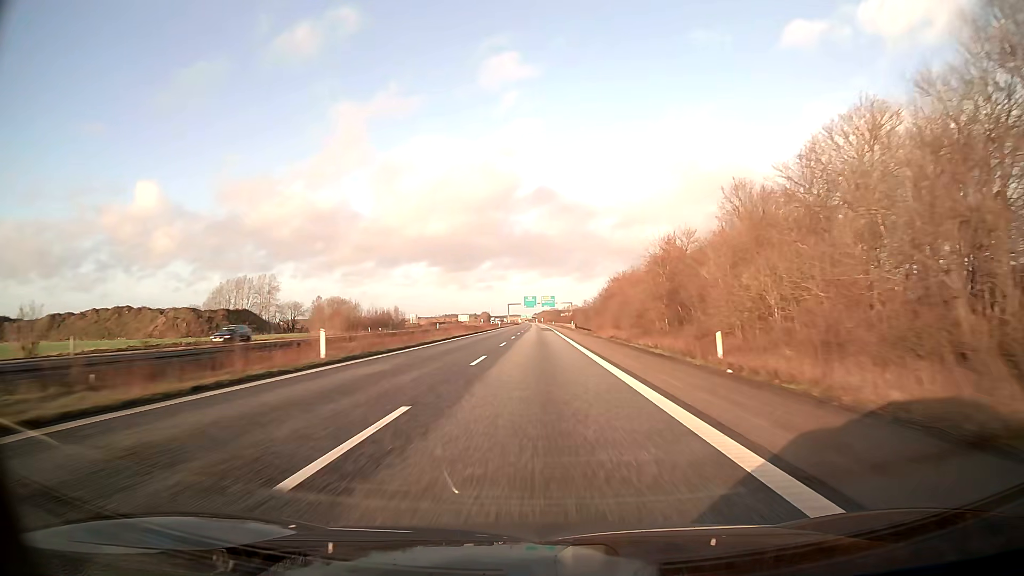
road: motorway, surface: asphalt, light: Day
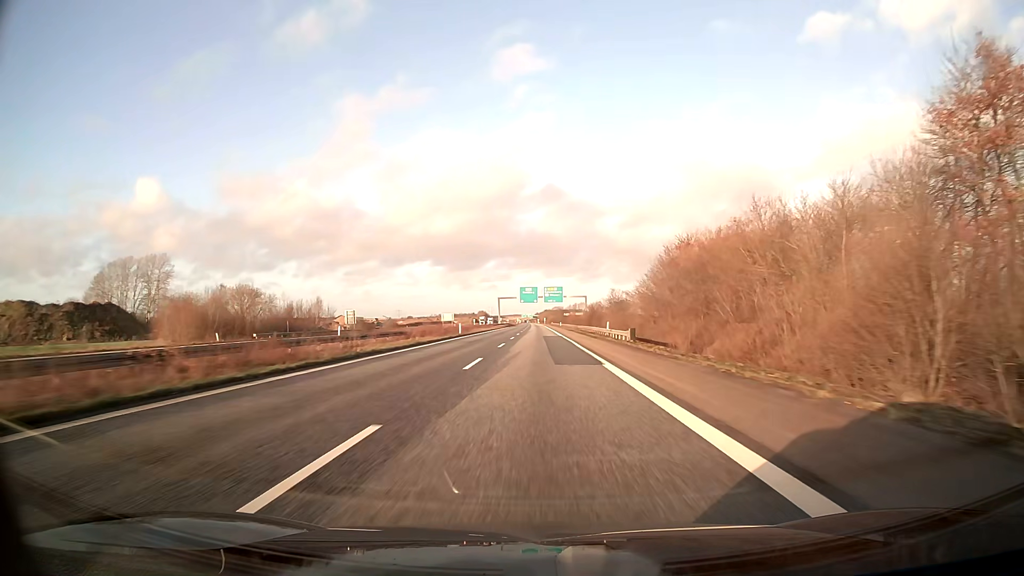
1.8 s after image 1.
(-0.1, +61.9) m; 0°
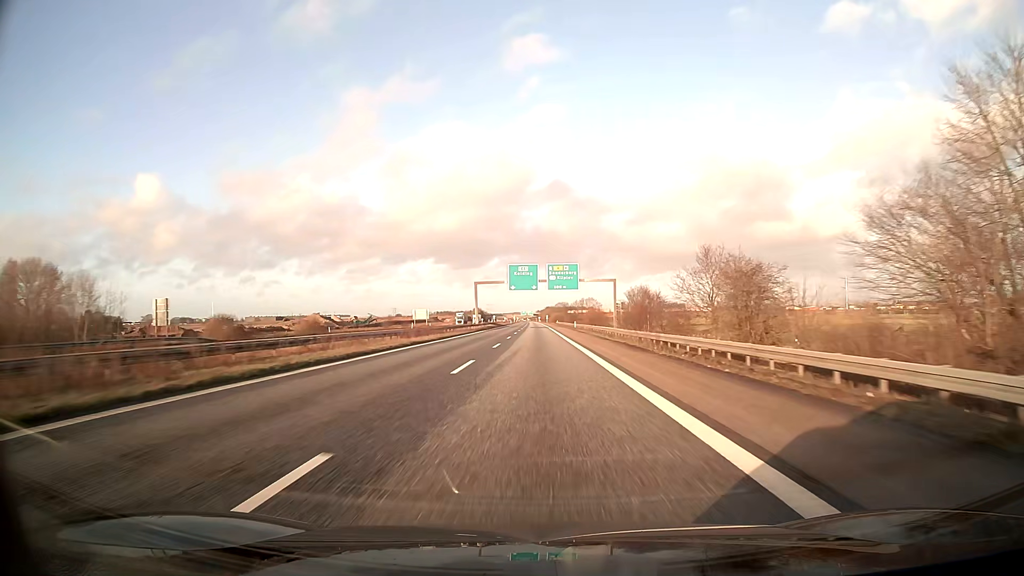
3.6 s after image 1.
(-0.1, +62.0) m; 0°
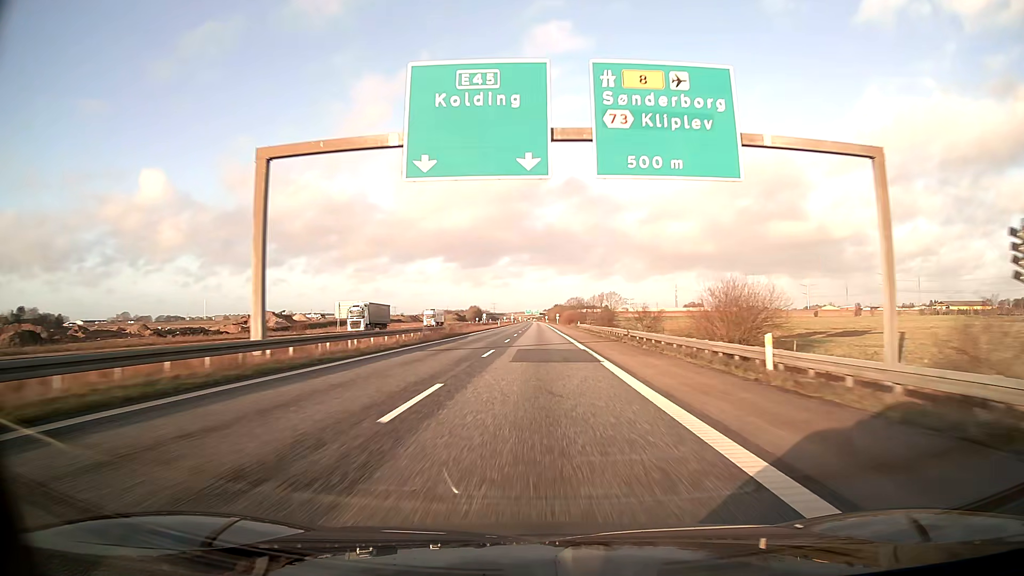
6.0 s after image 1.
(-0.4, +82.6) m; -1°
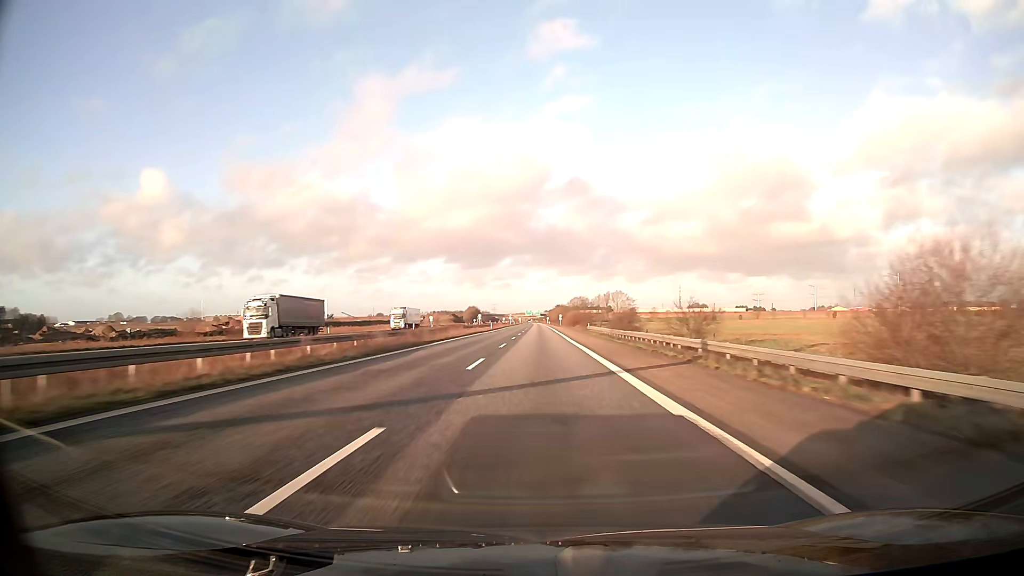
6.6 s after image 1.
(0.0, +20.6) m; 0°
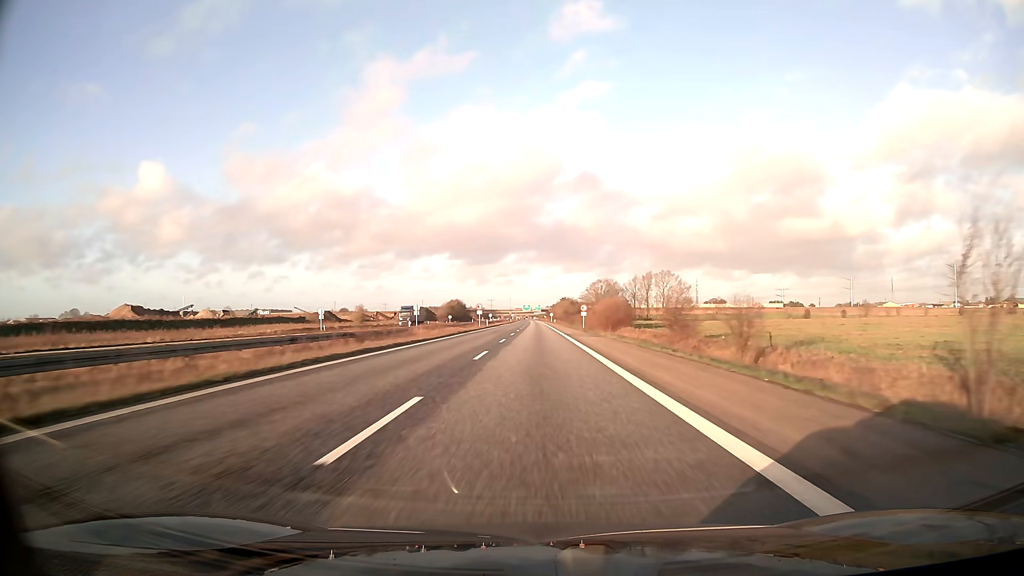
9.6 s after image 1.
(+0.1, +101.6) m; 0°
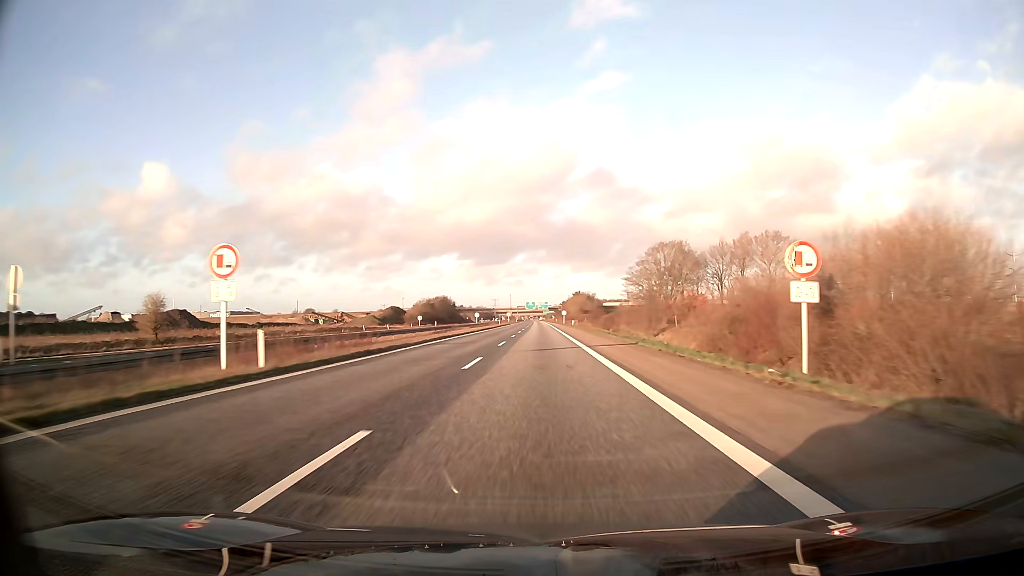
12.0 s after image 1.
(-0.1, +78.2) m; -1°
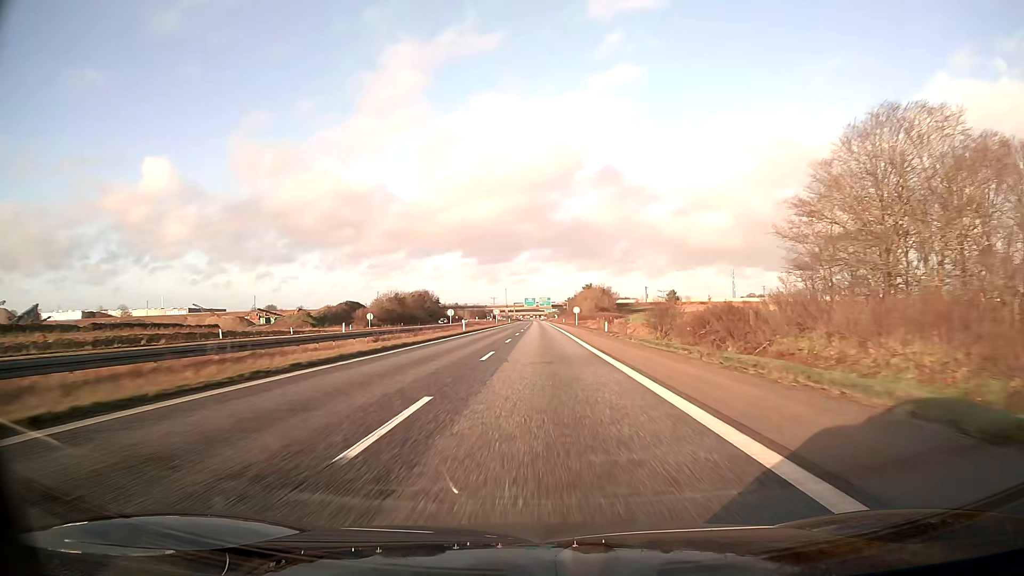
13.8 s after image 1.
(-0.1, +56.4) m; 0°
(0, +10) (0, +20) (0, +30) (0, +40) (0, +50) (0, +60) (0, +70) (0, +80) (0, +90) (0, +100) m
